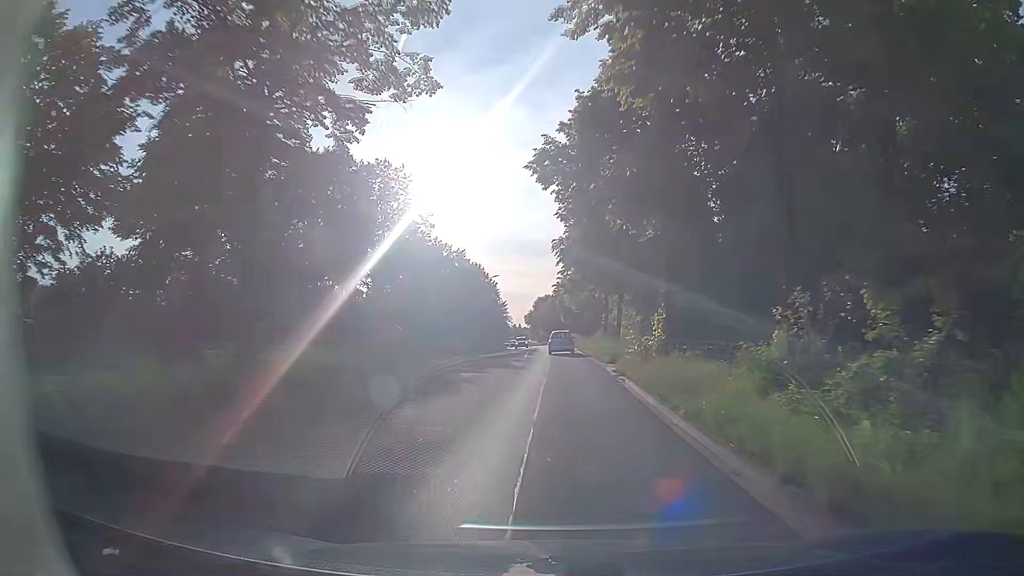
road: primary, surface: asphalt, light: Day
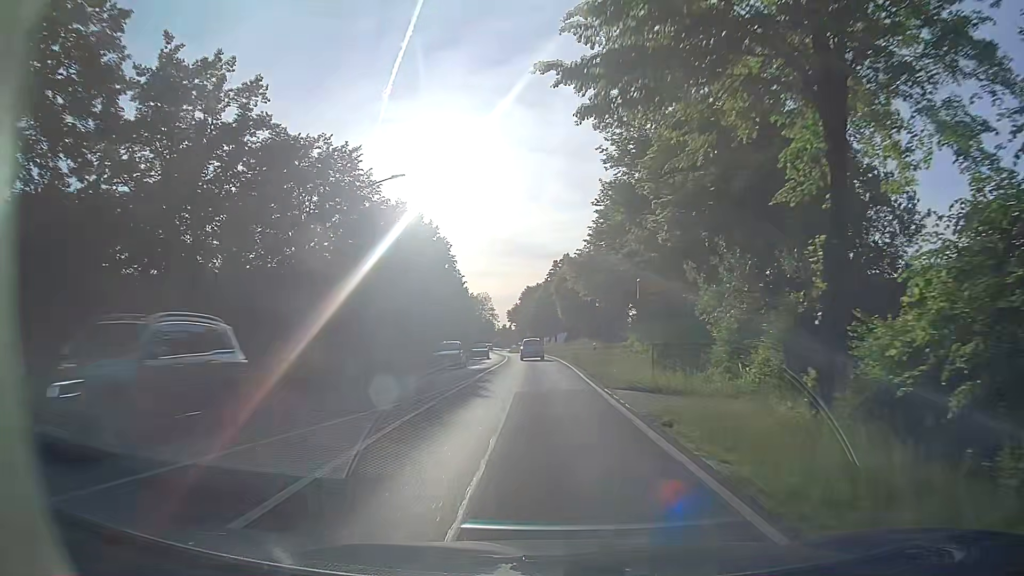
(+0.8, +42.4) m; +1°
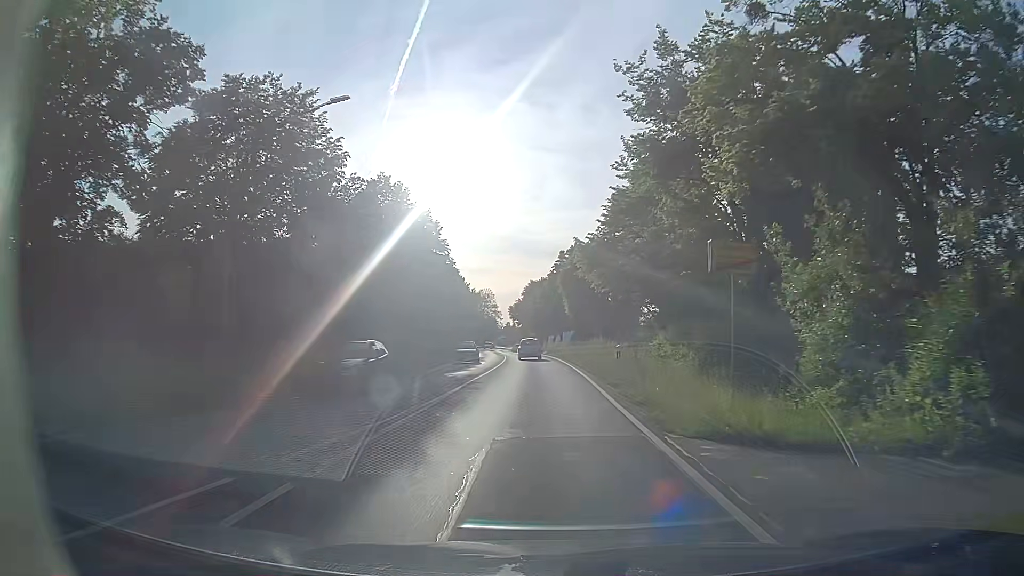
(0.0, +8.5) m; 0°
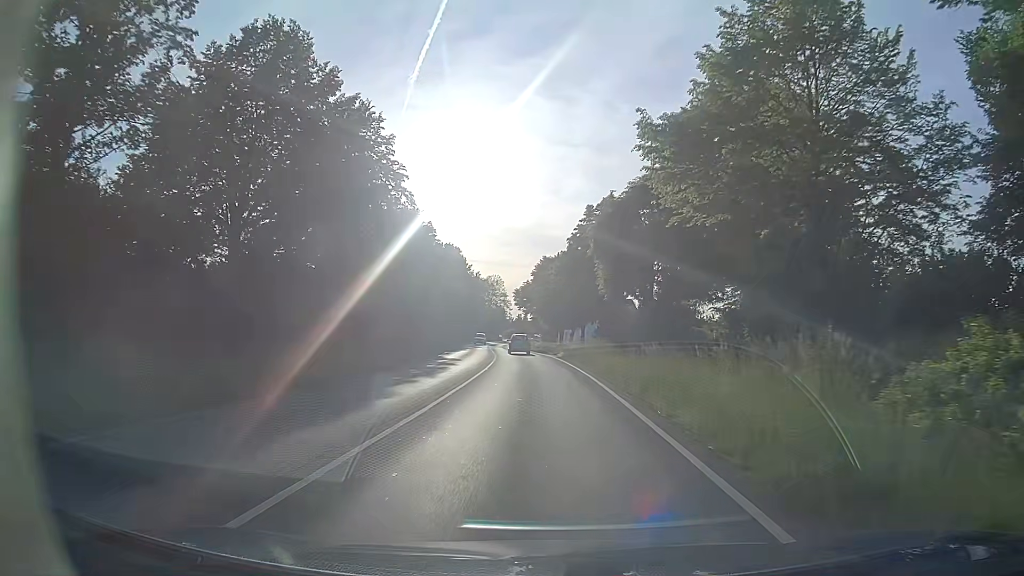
(-0.3, +25.3) m; -1°
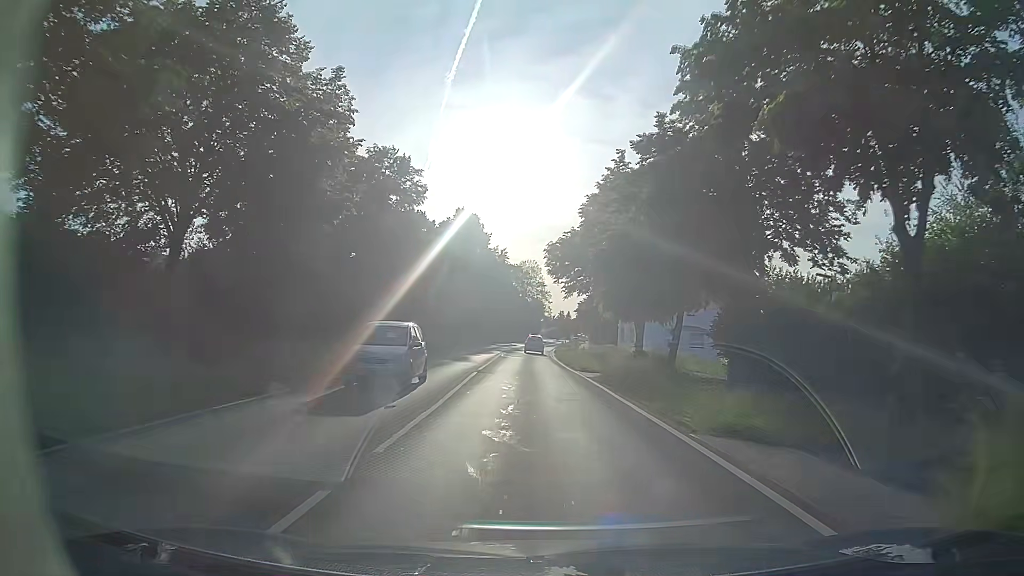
(-1.2, +41.9) m; -3°
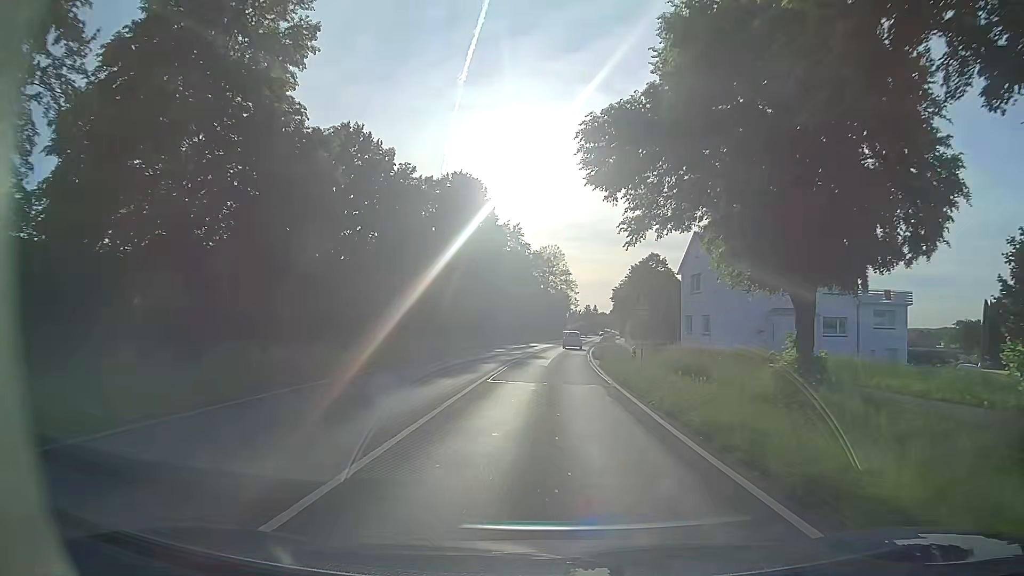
(-0.7, +25.3) m; -2°
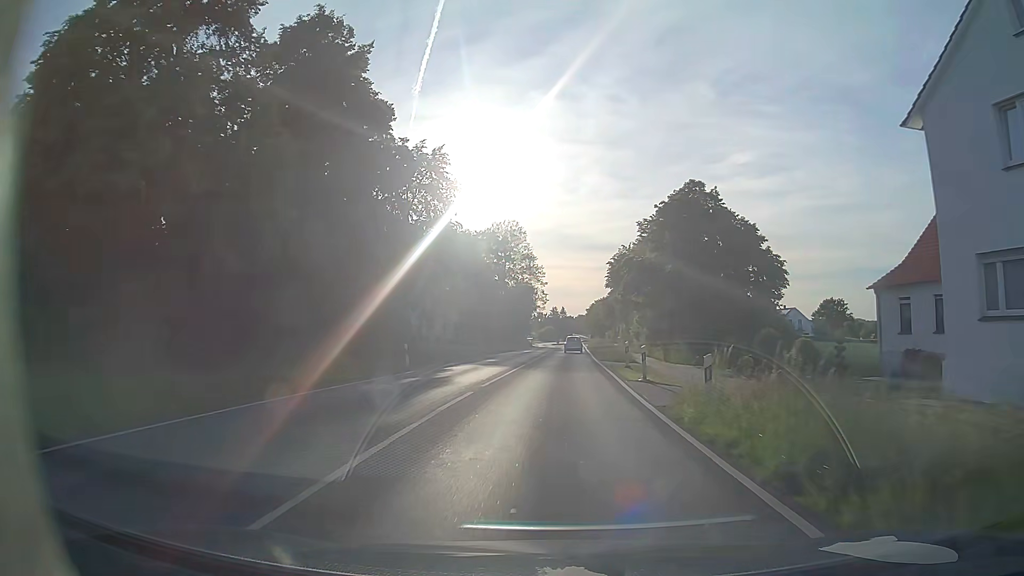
(+0.7, +42.4) m; +3°
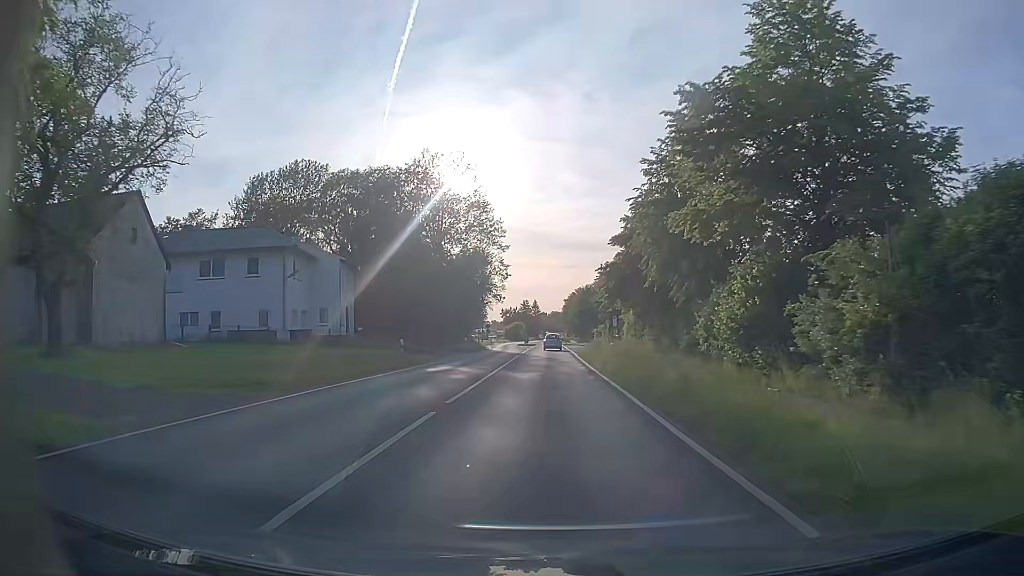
(+1.1, +43.2) m; +3°
(0, +10) (0, +20) (0, +30) (0, +40) (0, +50) (0, +60) (0, +70) (0, +80) (0, +90) (0, +100) m
